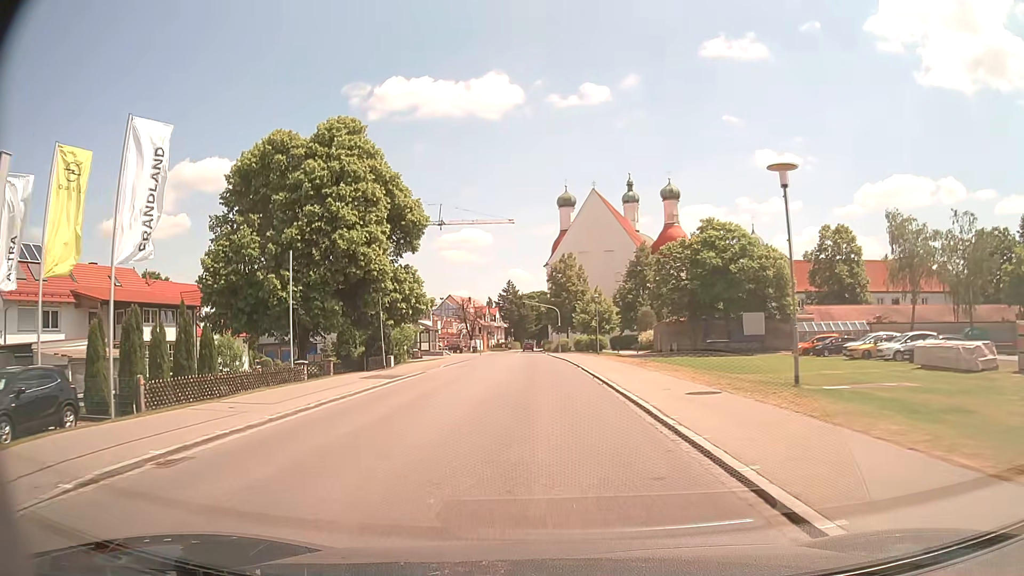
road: tertiary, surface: asphalt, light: Day
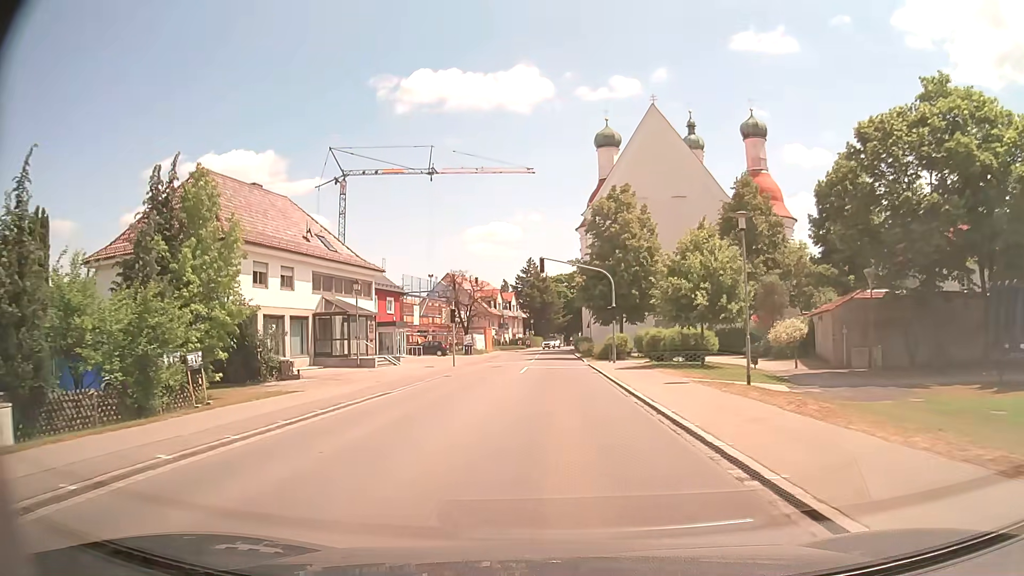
(-0.7, +38.5) m; -2°
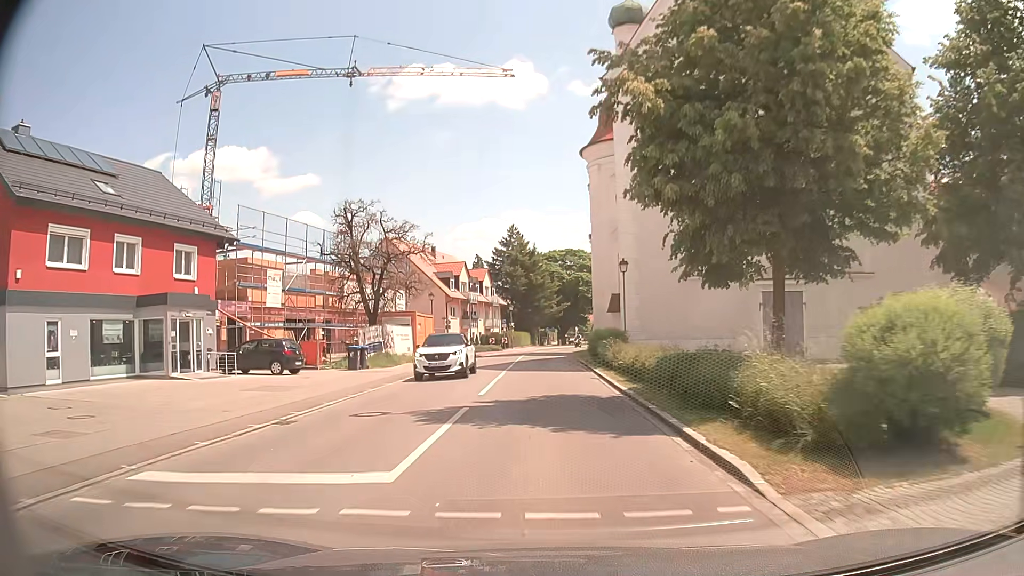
(+0.4, +36.5) m; +1°
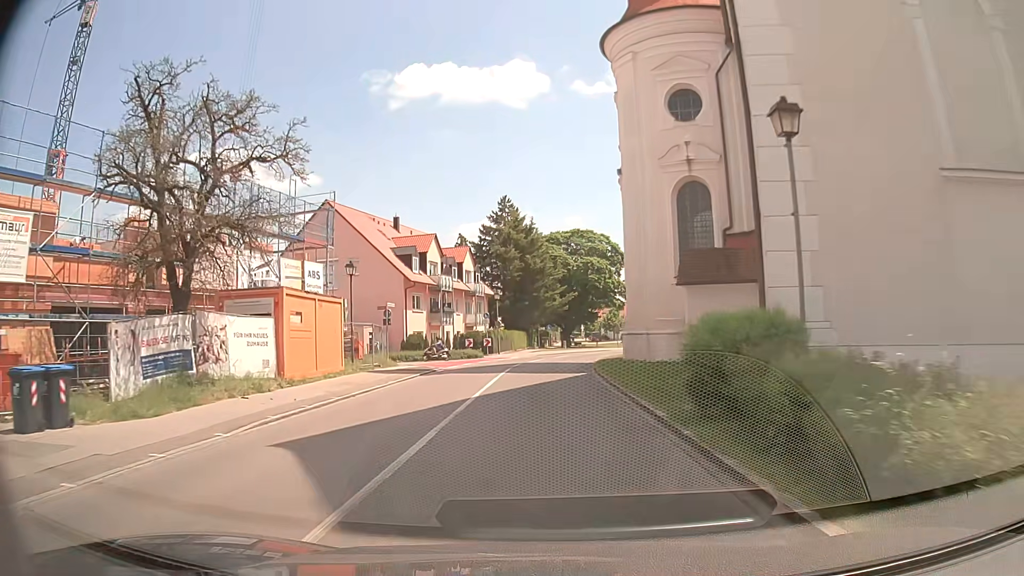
(0.0, +21.2) m; 0°
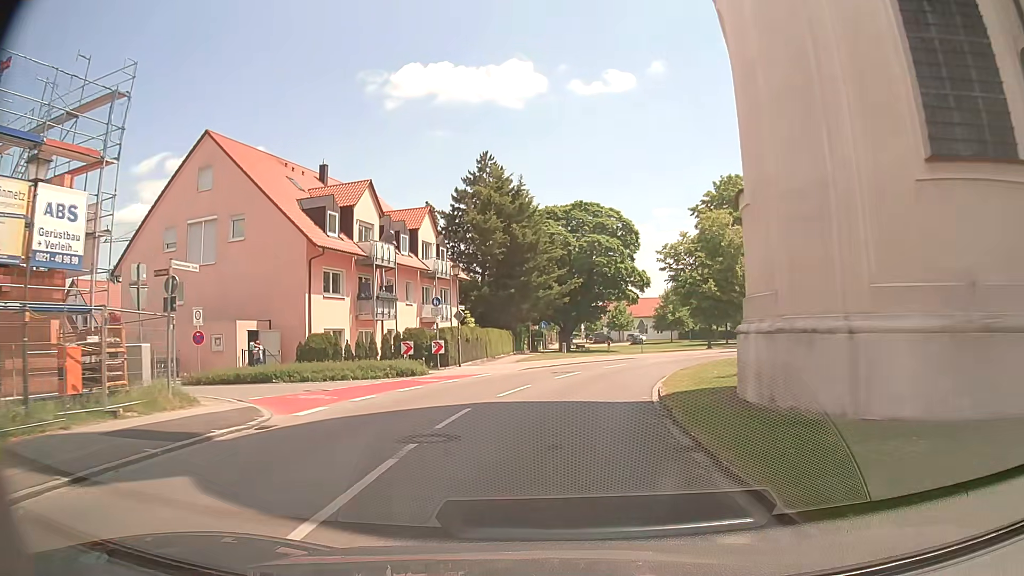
(0.0, +19.9) m; 0°
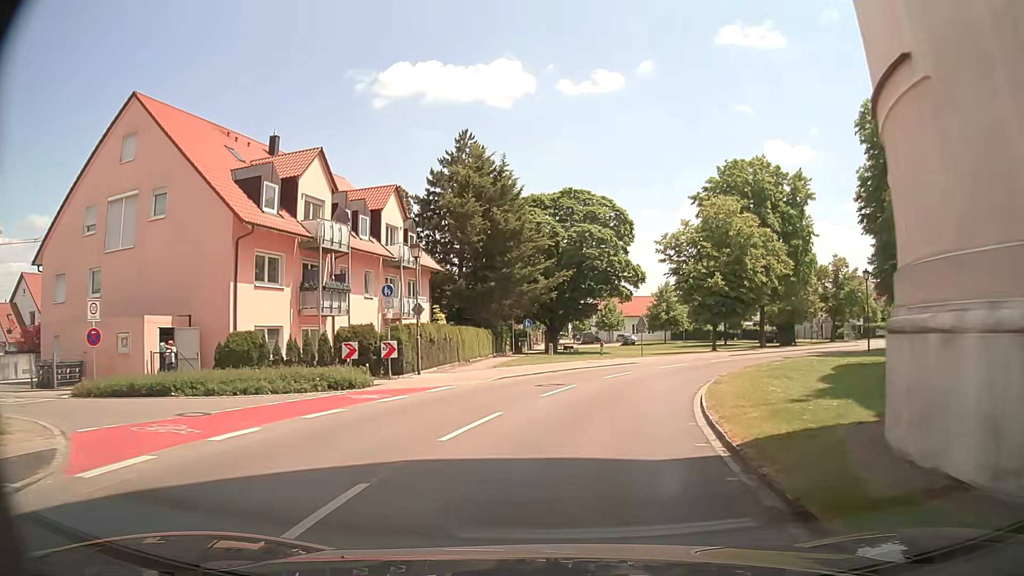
(+0.1, +6.5) m; +2°
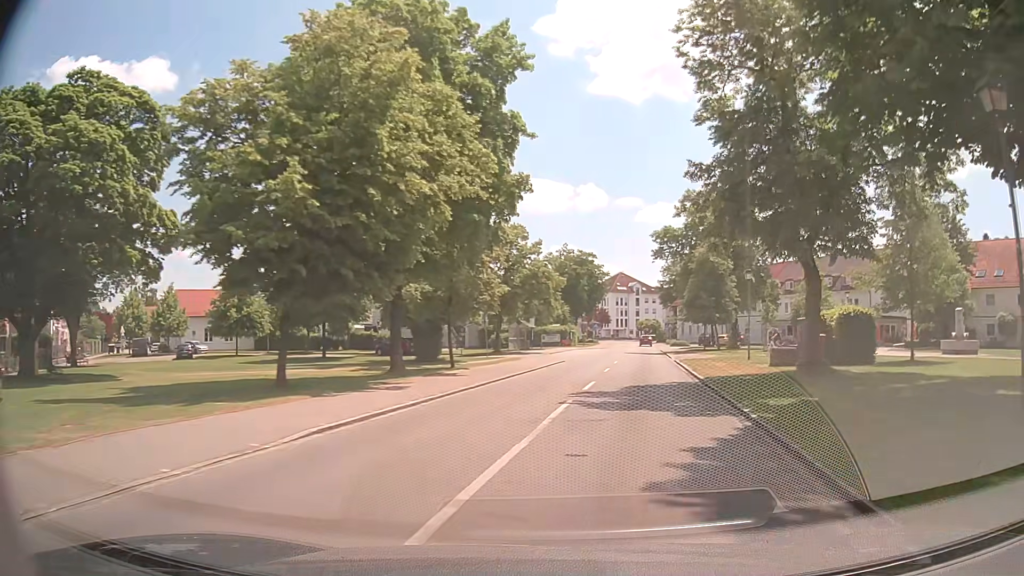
(+8.2, +31.5) m; +33°
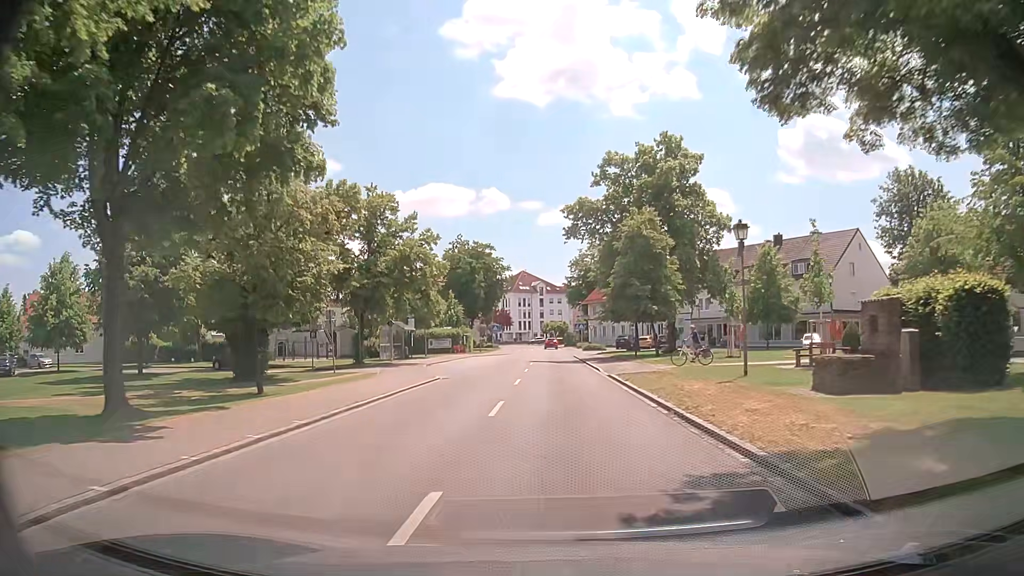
(+1.3, +14.5) m; +8°
(0, +10) (0, +20) (0, +30) (+1, +40) (+1, +50) (+1, +60) (+1, +70) (+1, +80) (+2, +90) (+1, +100) m
